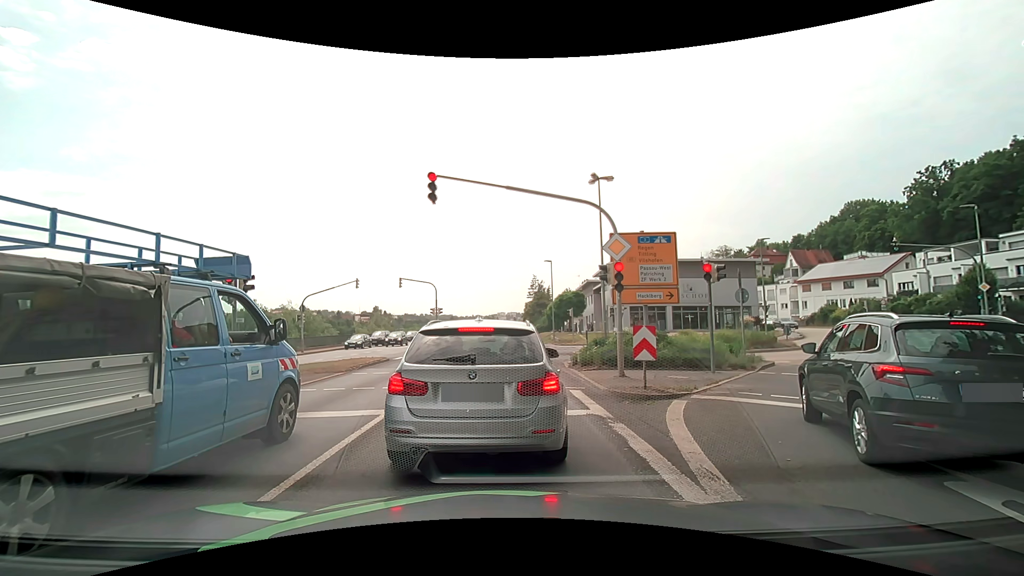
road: primary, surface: asphalt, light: Day
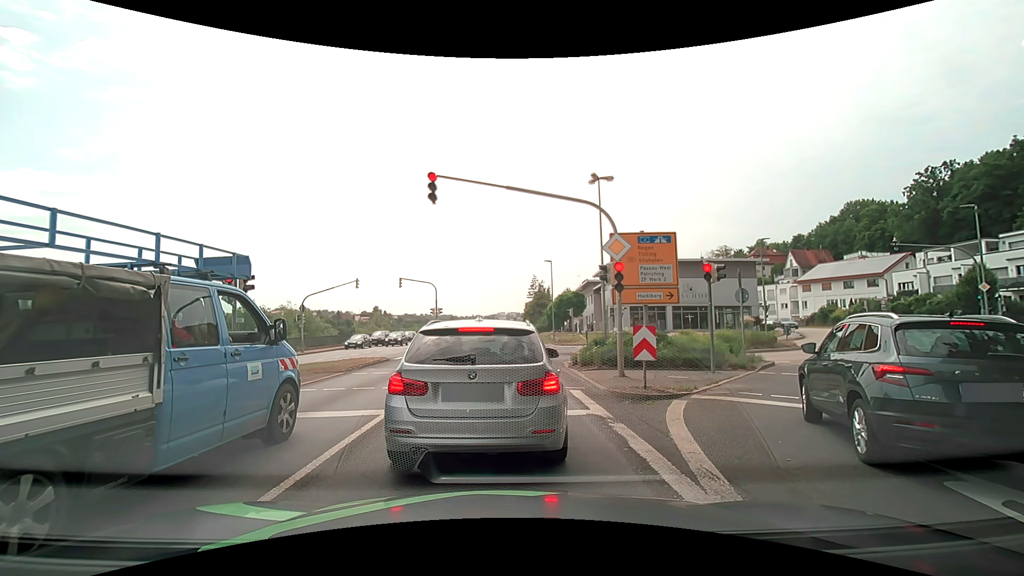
(0.0, 0.0) m; 0°
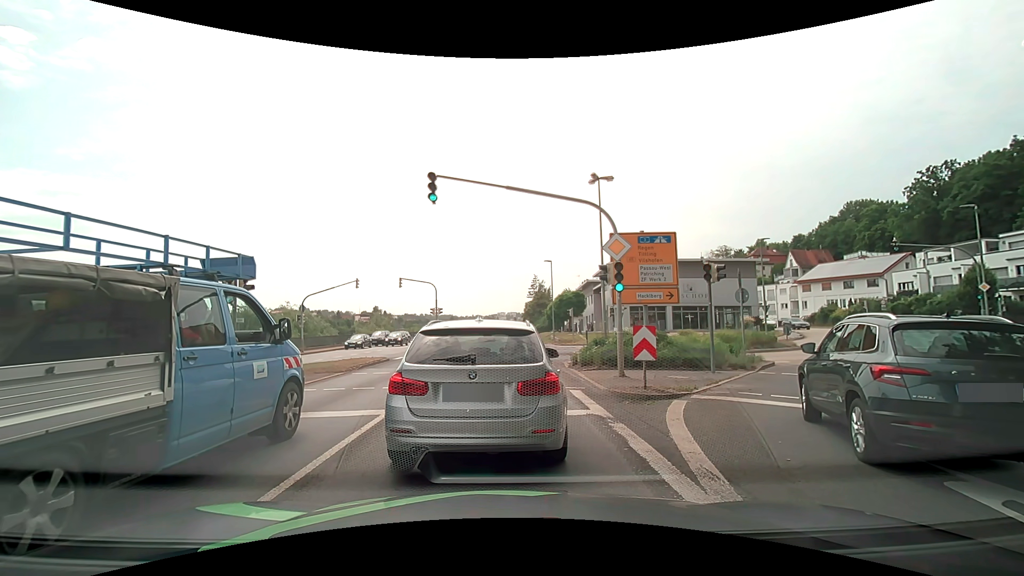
(0.0, 0.0) m; 0°
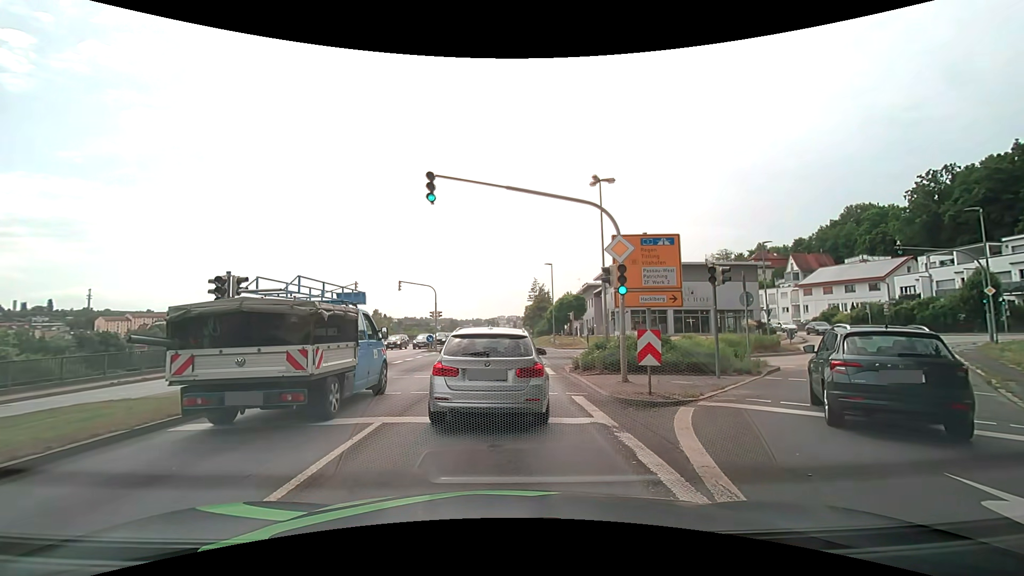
(0.0, +0.4) m; 0°
